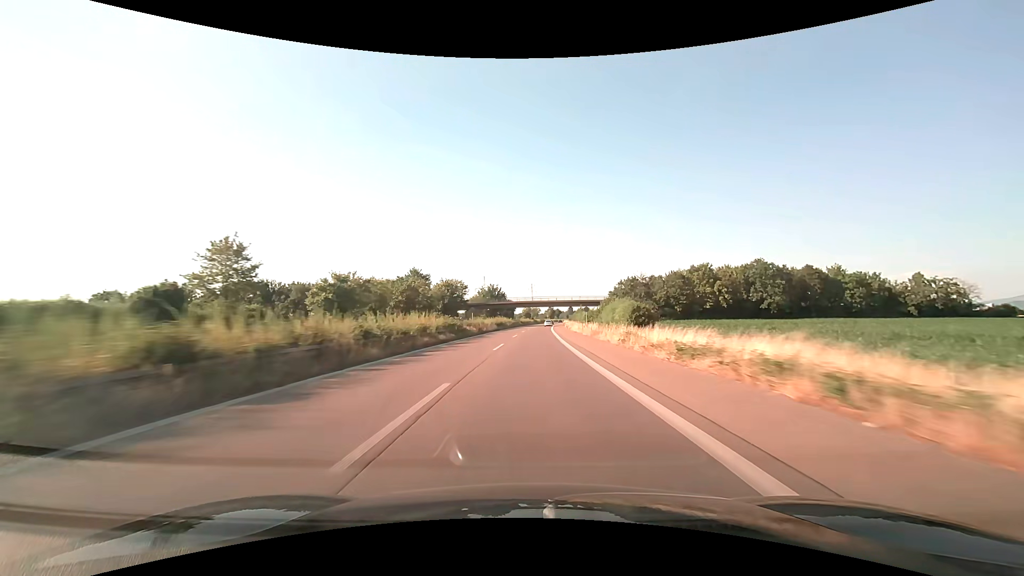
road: trunk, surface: asphalt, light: Day
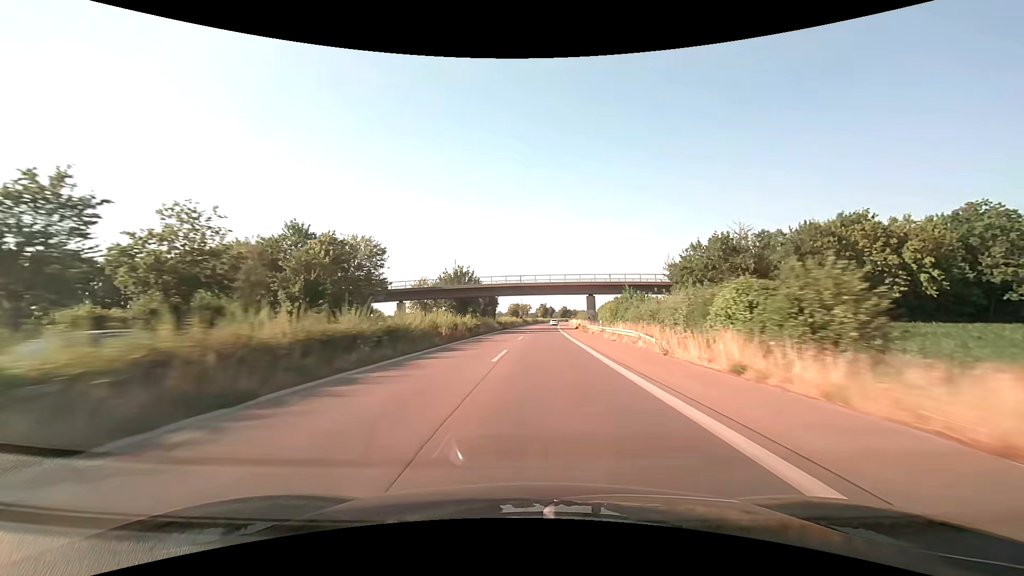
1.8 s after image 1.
(+0.8, +60.7) m; +1°
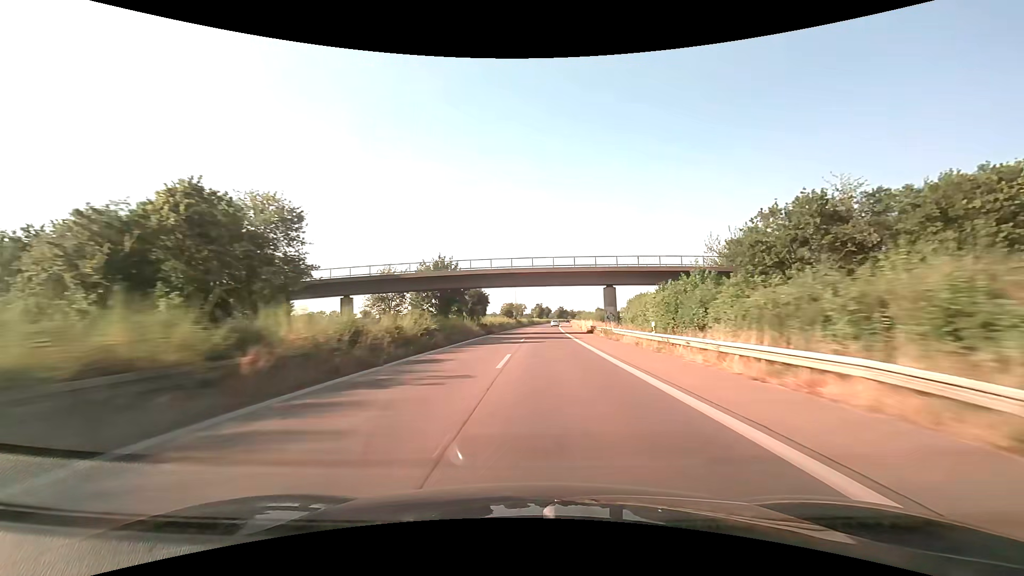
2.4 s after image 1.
(+0.1, +20.1) m; 0°
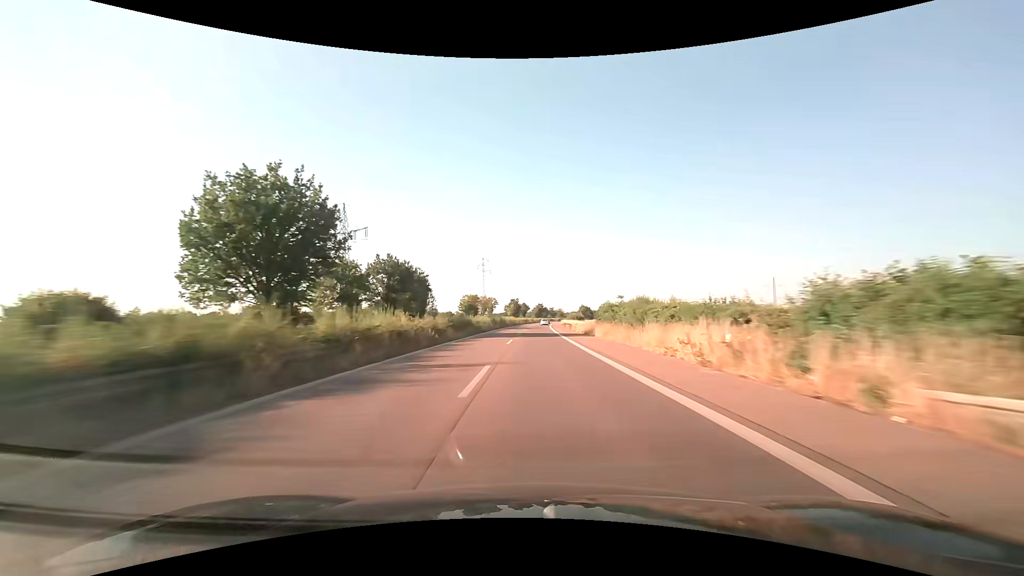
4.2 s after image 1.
(+1.8, +59.6) m; +3°
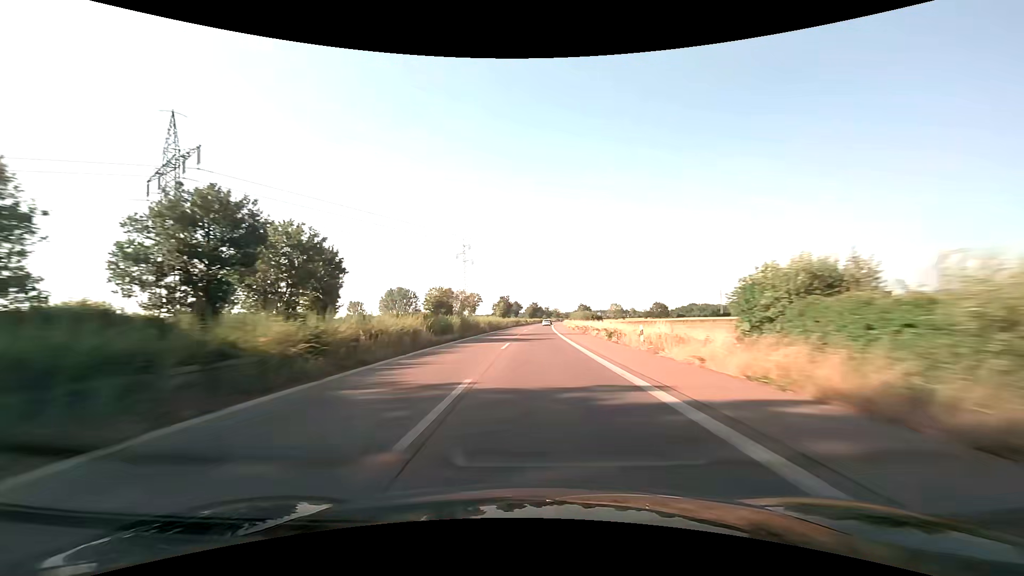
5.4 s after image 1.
(+0.4, +39.2) m; +1°
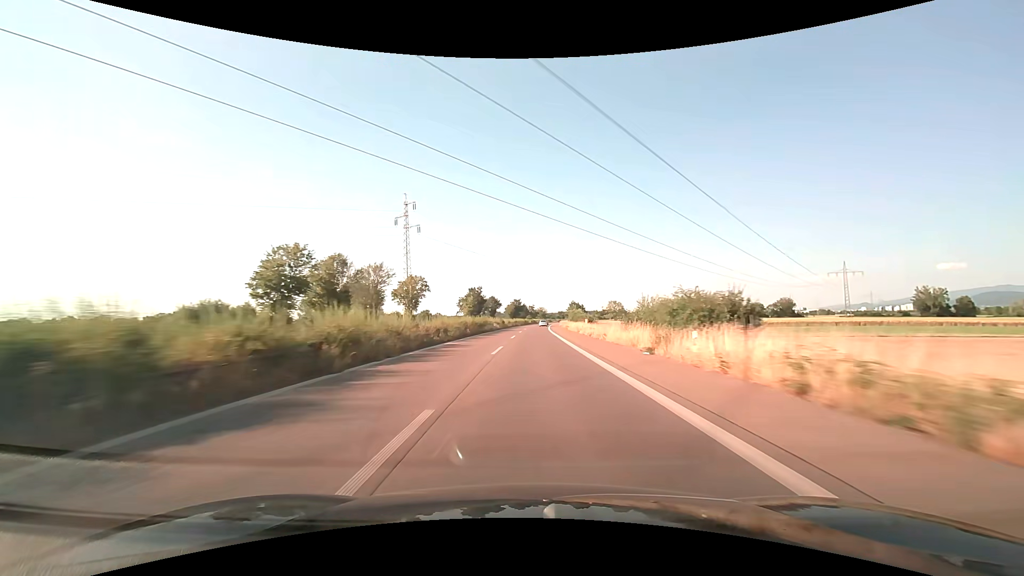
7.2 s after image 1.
(+1.0, +58.1) m; +2°
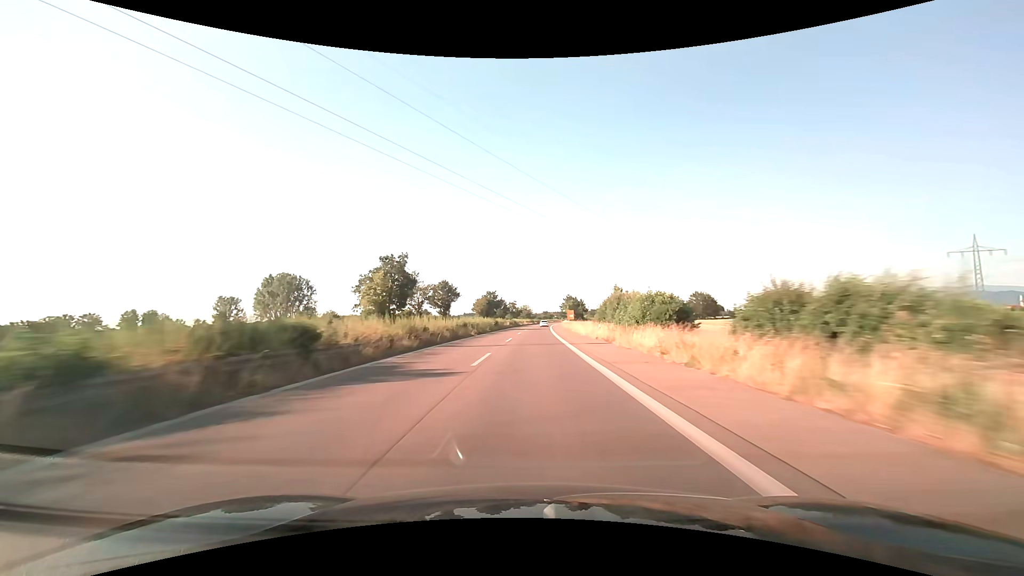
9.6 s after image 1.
(+1.3, +77.3) m; +2°
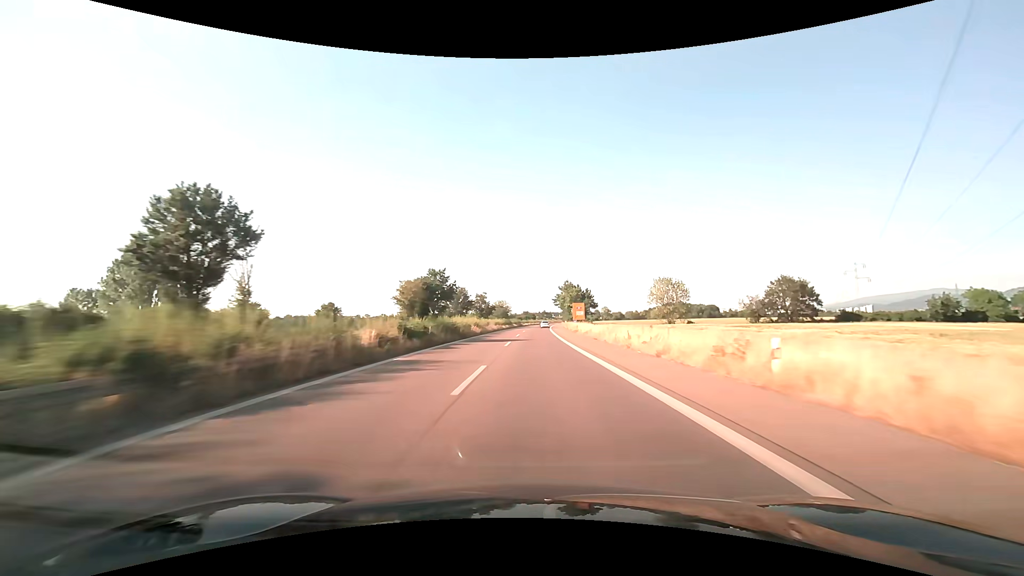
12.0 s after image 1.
(+1.1, +78.0) m; +2°
(0, +10) (0, +20) (0, +30) (0, +40) (+1, +50) (+1, +60) (+1, +70) (+2, +80) (+2, +90) (+3, +100) m
